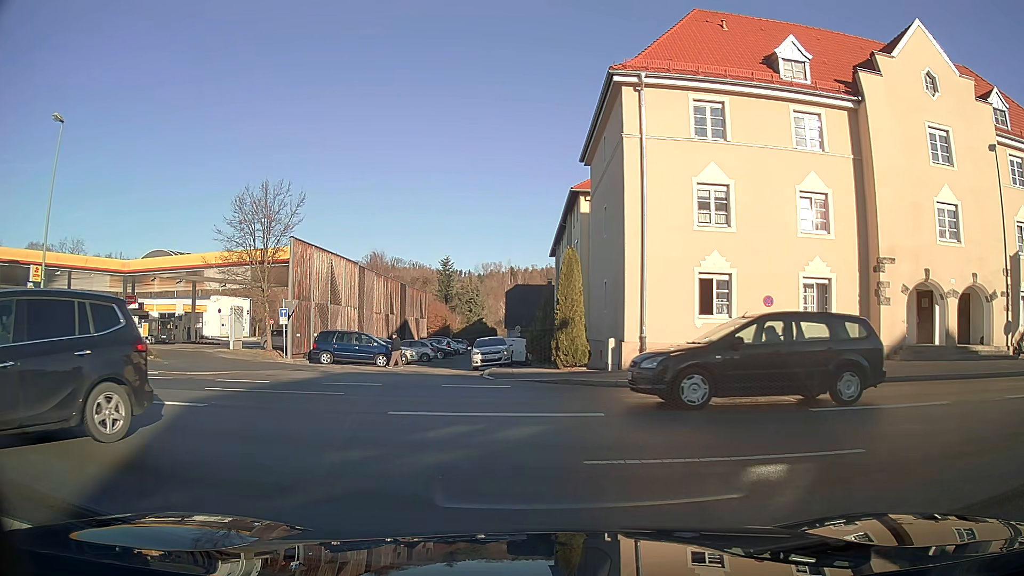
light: Day
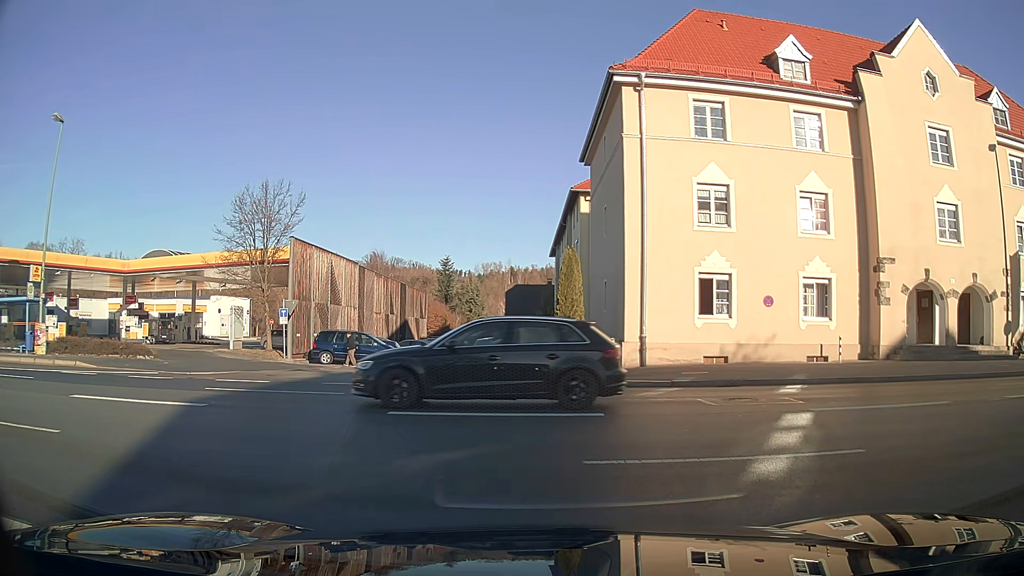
(0.0, 0.0) m; 0°
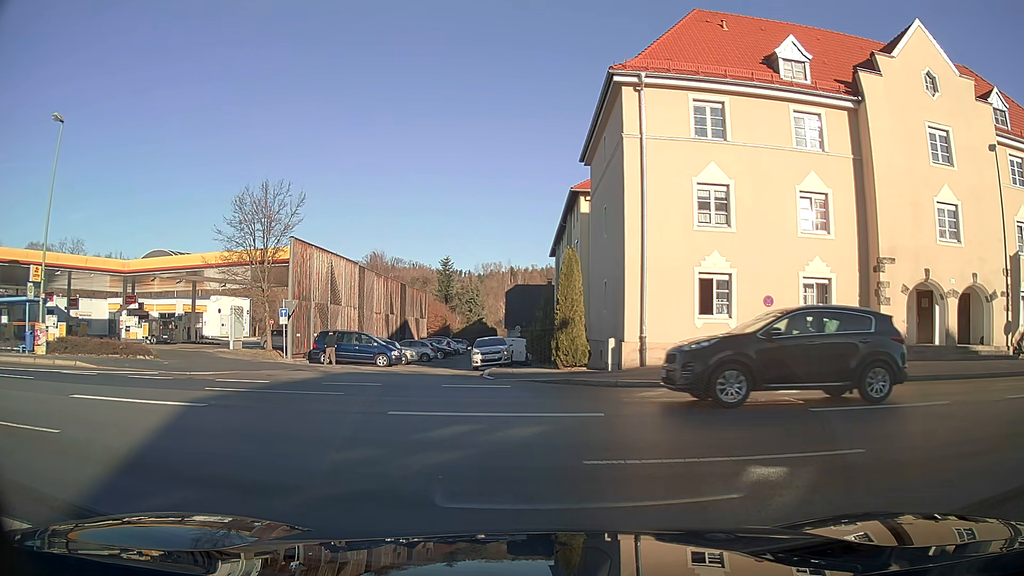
(0.0, 0.0) m; 0°
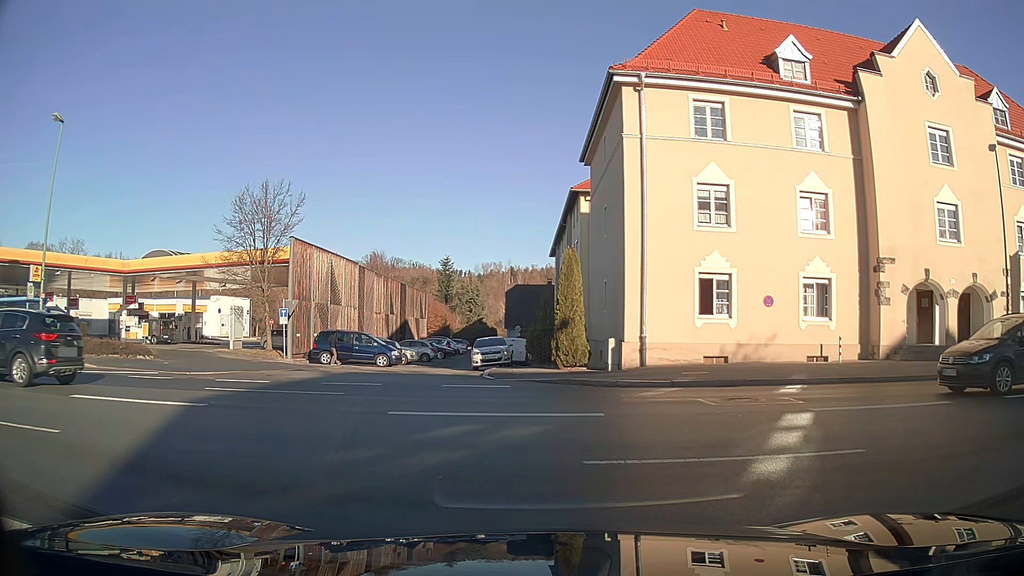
(0.0, 0.0) m; 0°
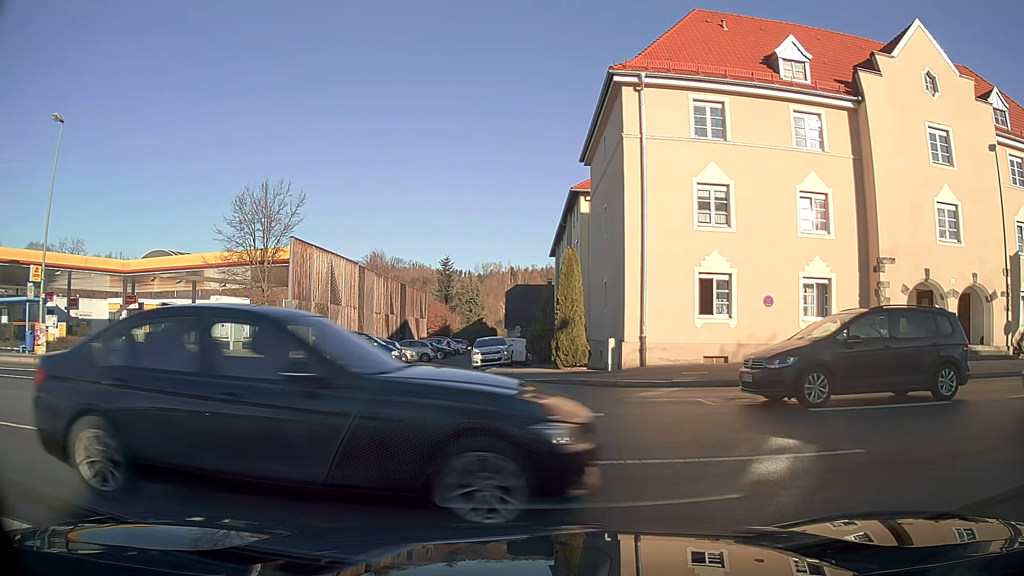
(0.0, 0.0) m; 0°
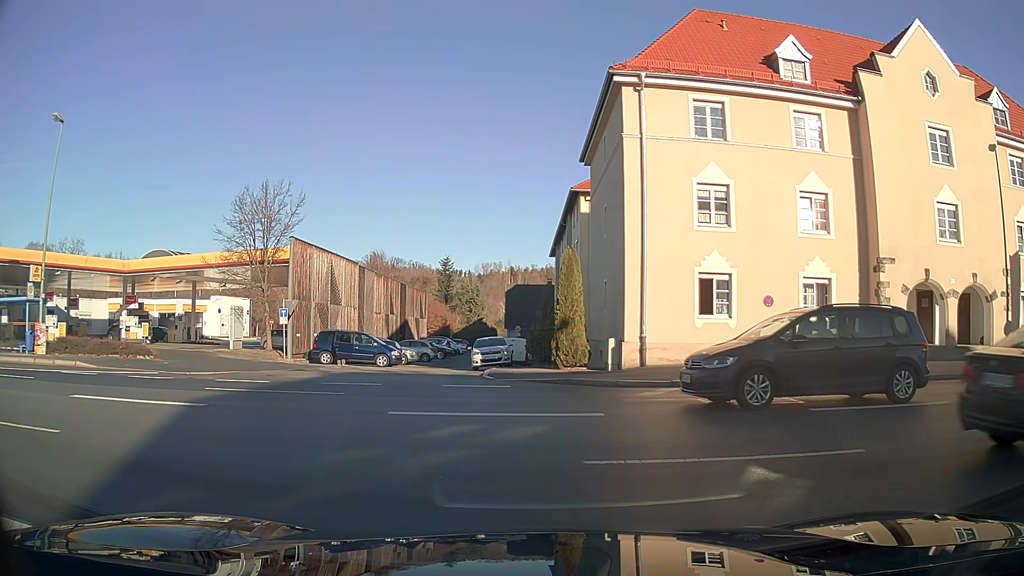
(0.0, 0.0) m; 0°
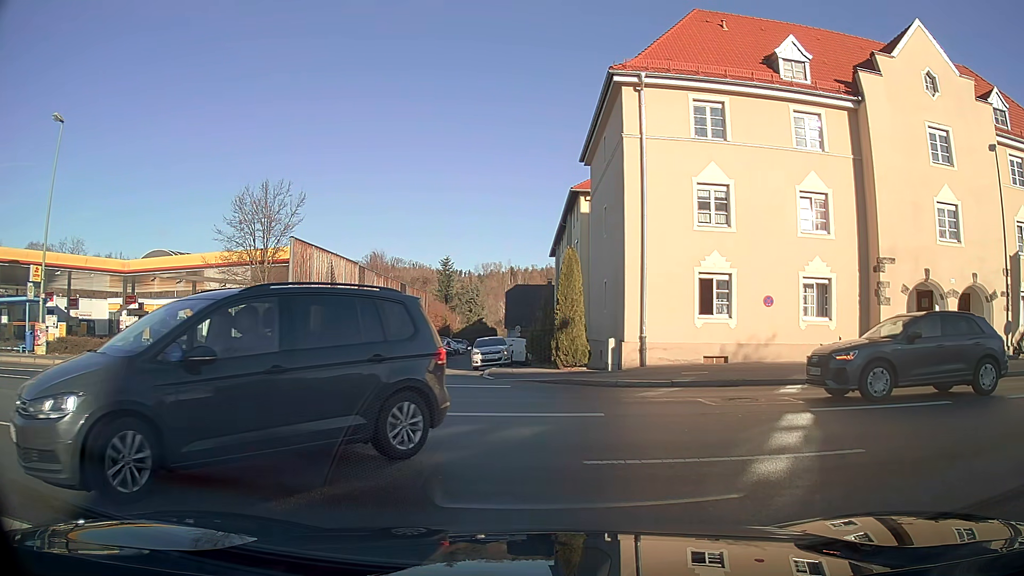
(0.0, 0.0) m; 0°
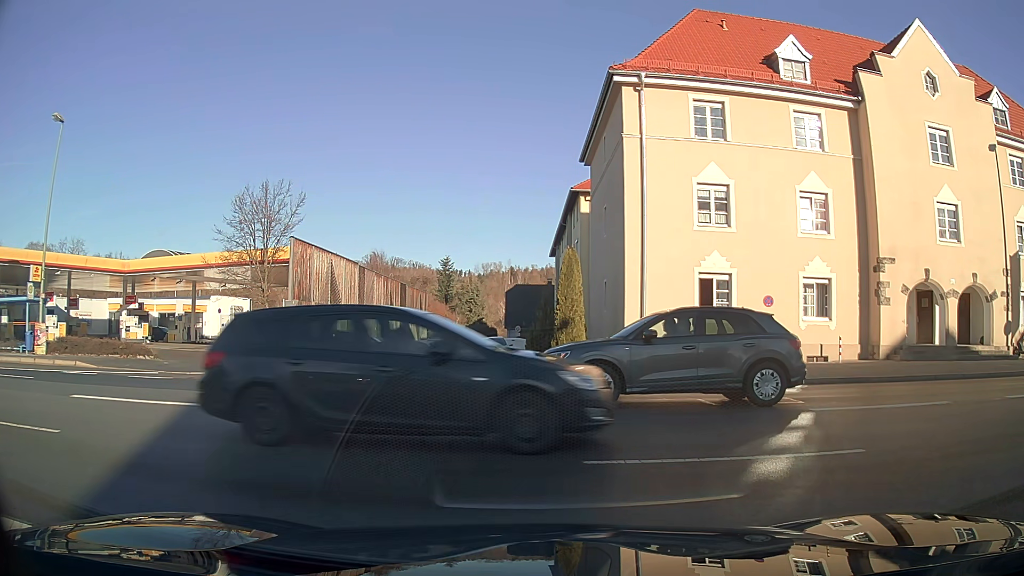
(0.0, 0.0) m; 0°
